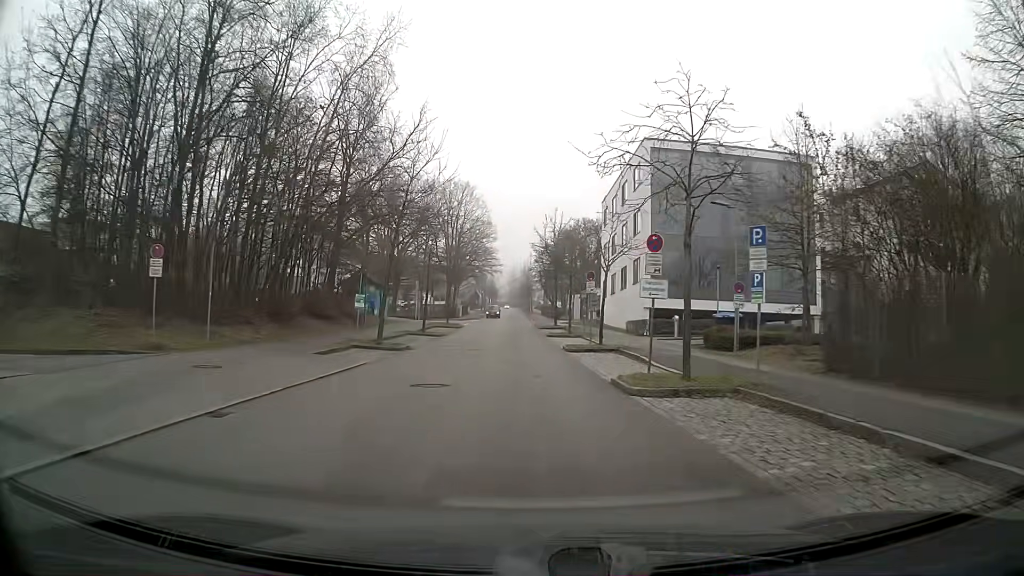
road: residential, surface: asphalt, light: Day
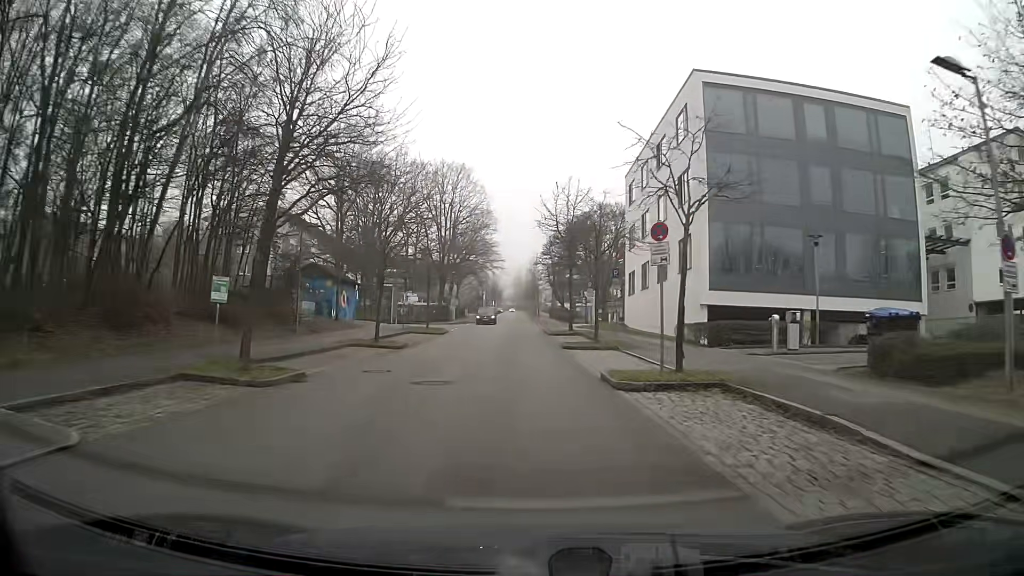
(-0.1, +14.2) m; -1°
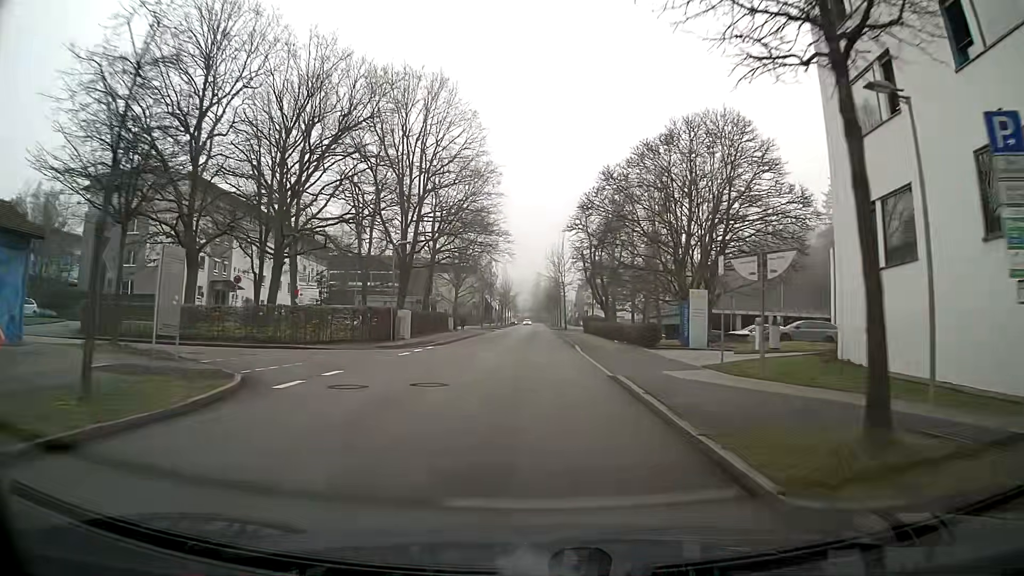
(-0.6, +36.3) m; -1°
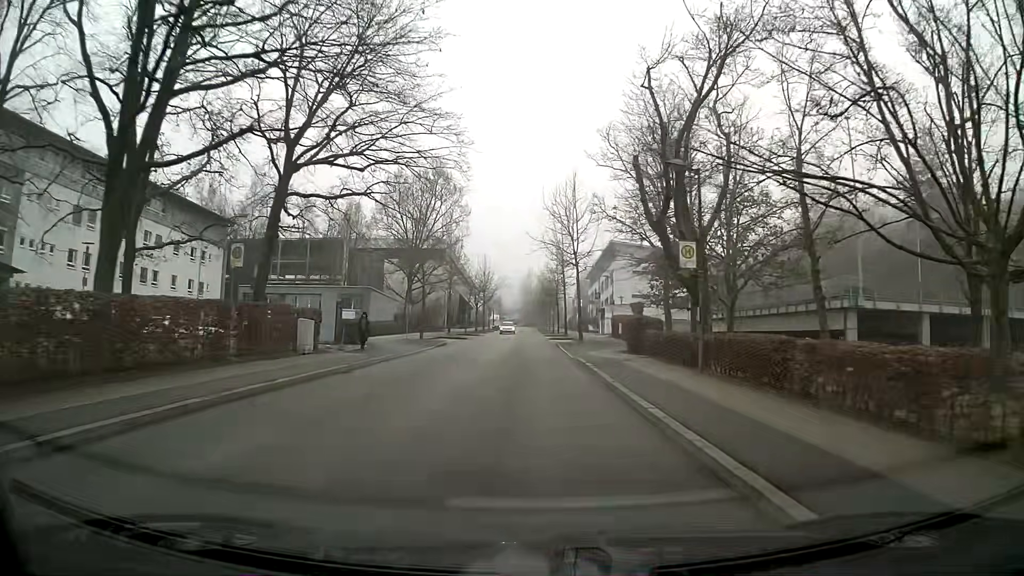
(+0.4, +36.0) m; +1°
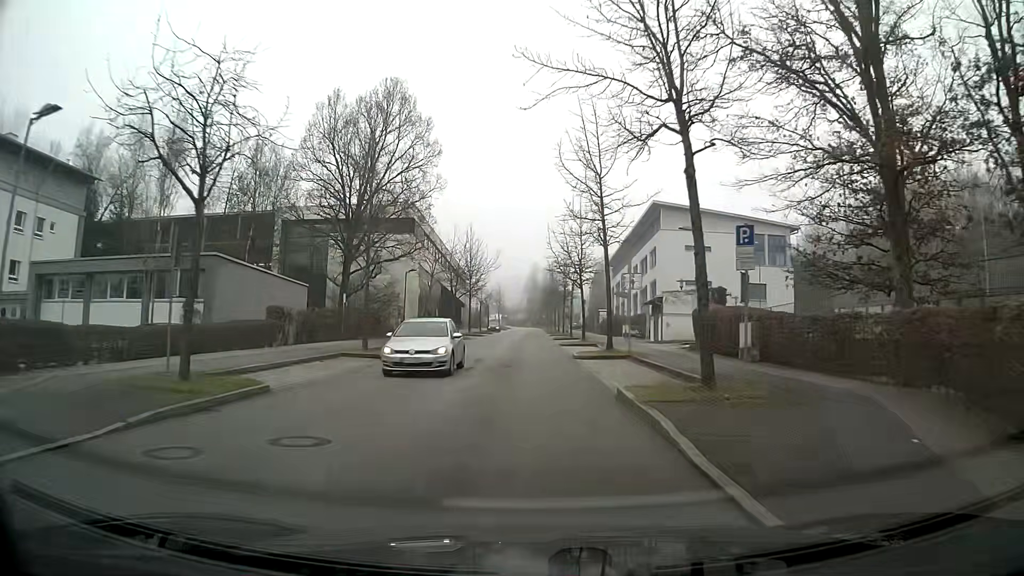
(-0.4, +28.6) m; -2°
